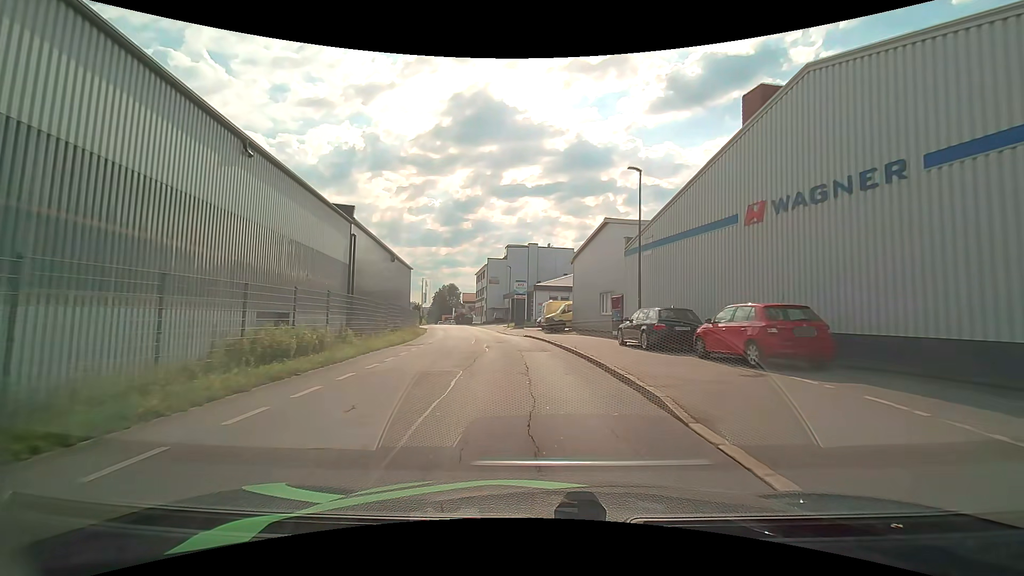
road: residential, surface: asphalt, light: Day
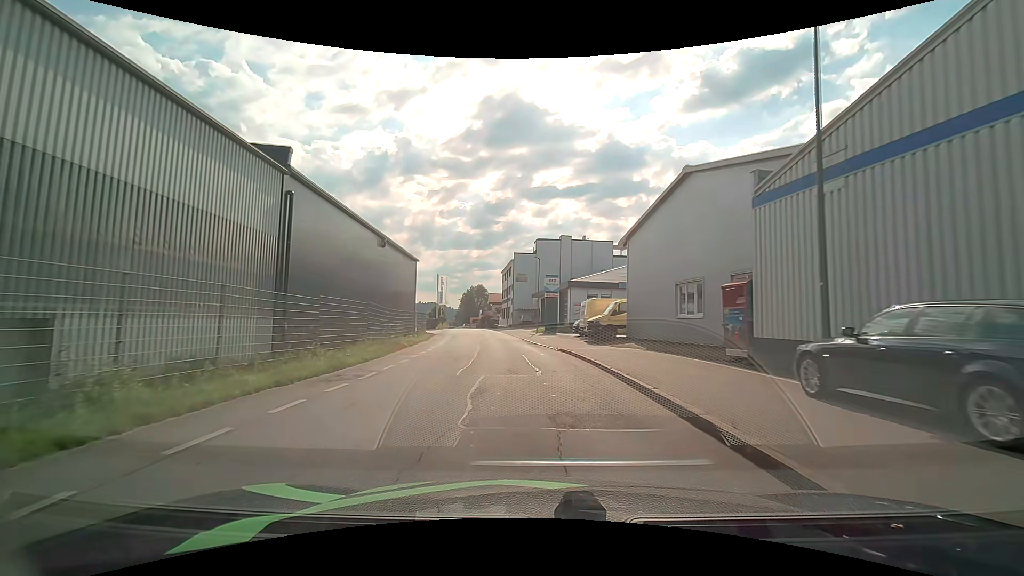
(-0.4, +11.8) m; -3°
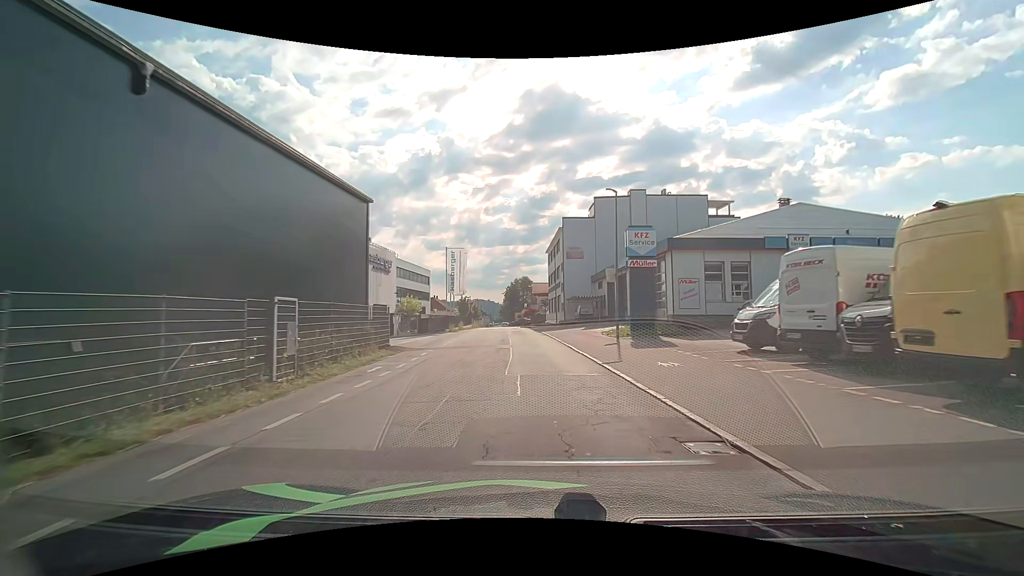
(-1.3, +25.3) m; -5°
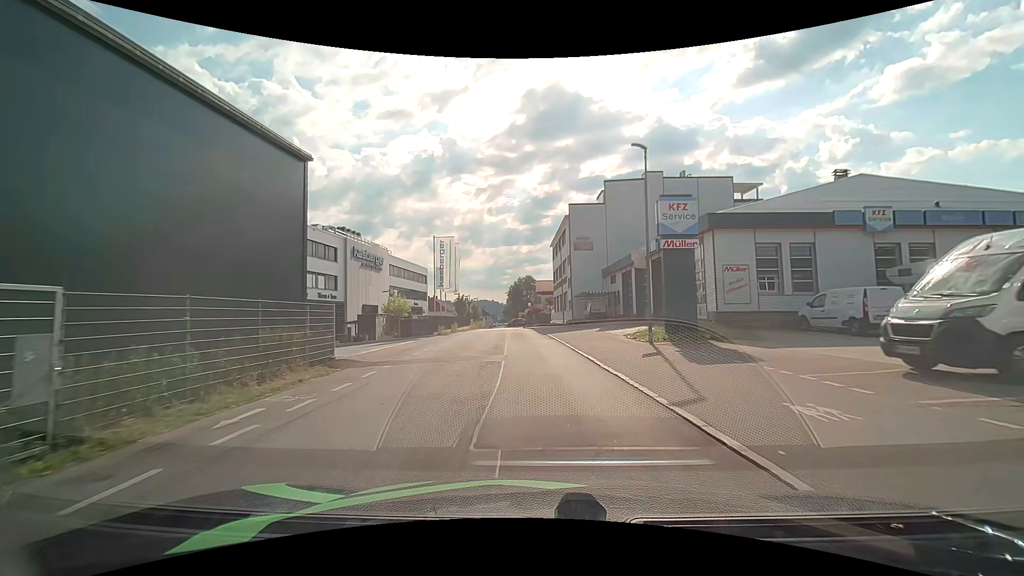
(-0.1, +6.7) m; -1°
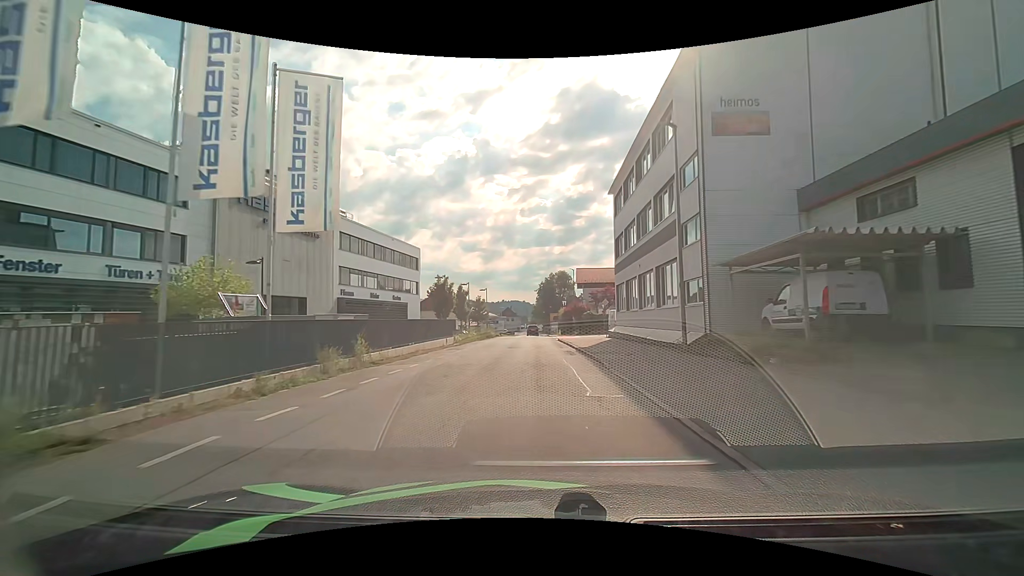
(-1.3, +33.5) m; -4°
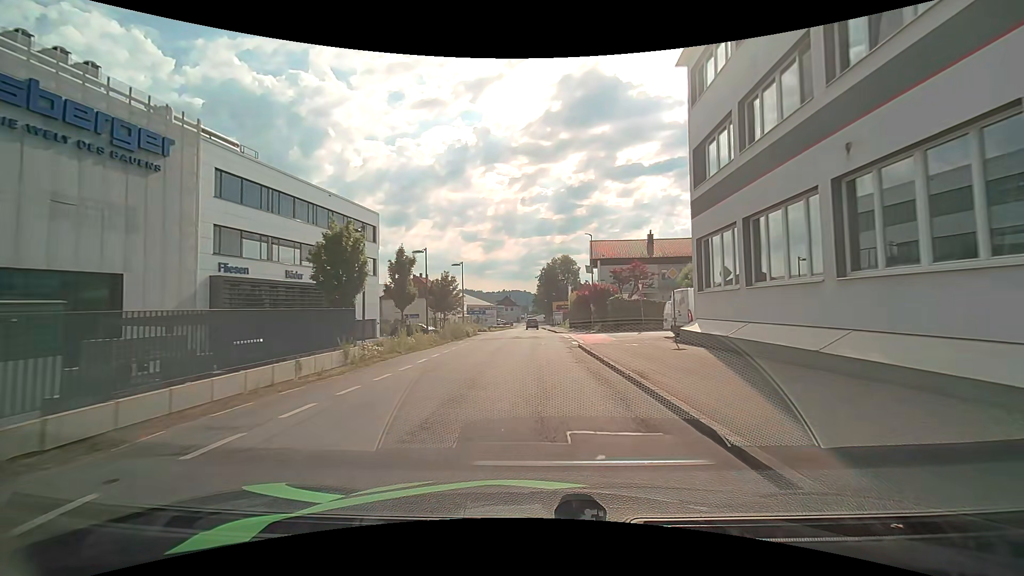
(-0.1, +20.0) m; 0°
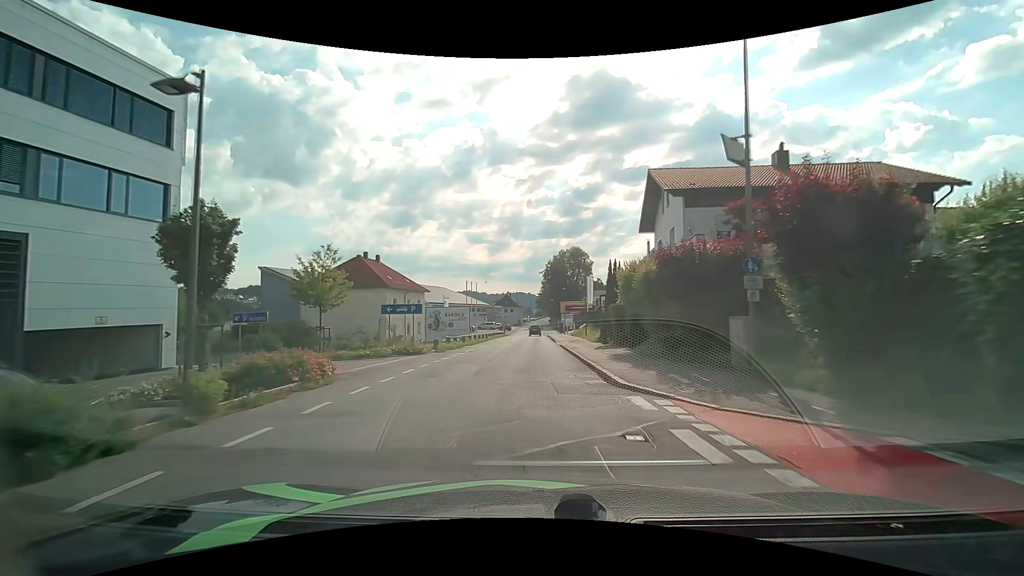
(-0.2, +31.5) m; -1°
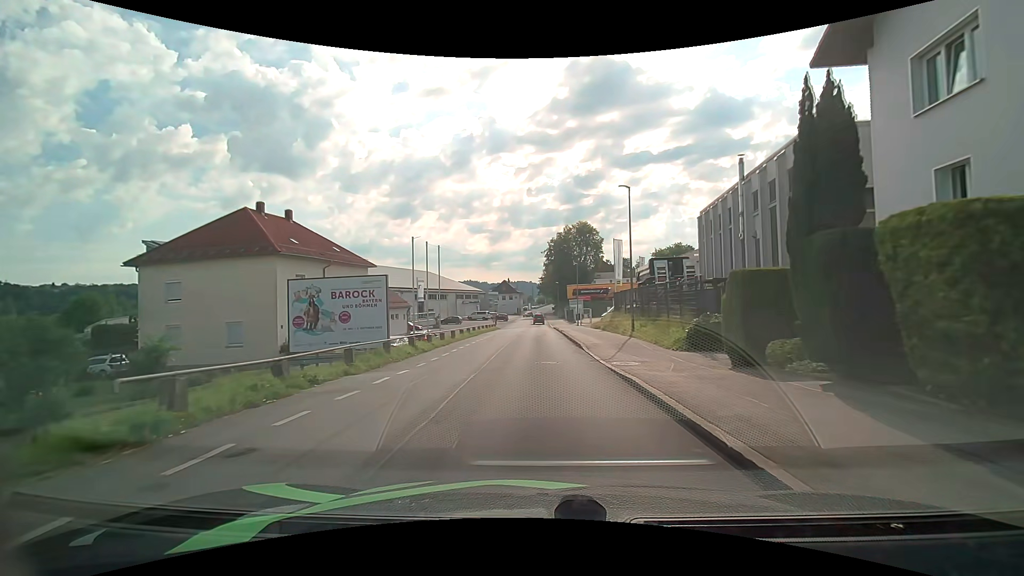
(-0.1, +23.5) m; 0°
(0, +10) (0, +20) (0, +30) (0, +40) (0, +50) (0, +60) (0, +70) (0, +80) (0, +90) (0, +100) m
